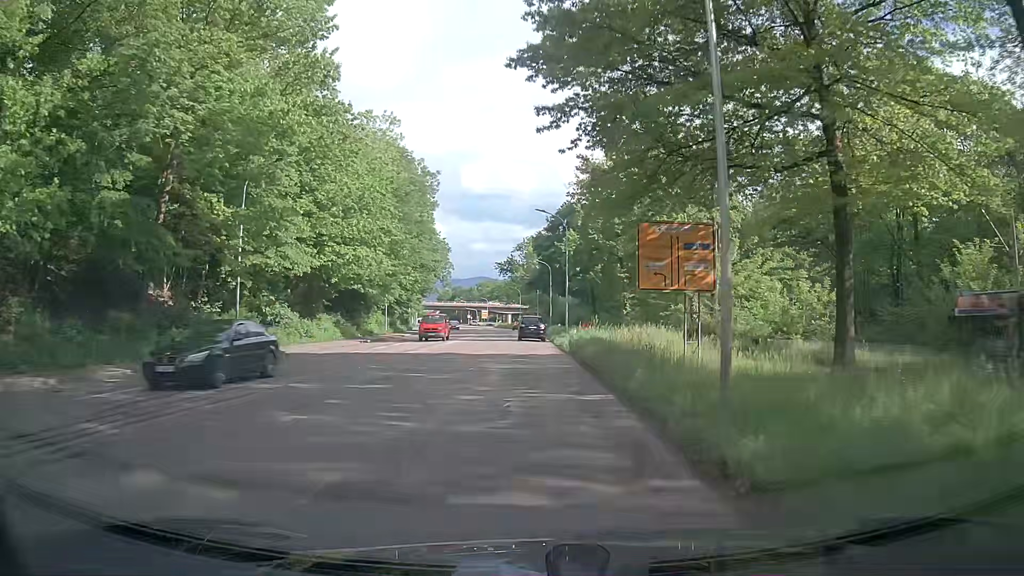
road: secondary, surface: asphalt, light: Day
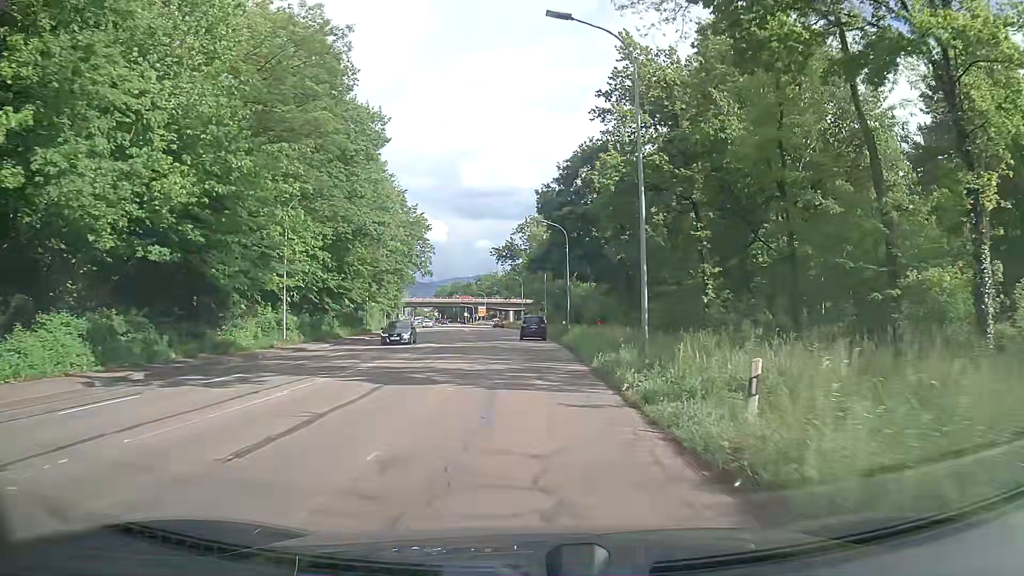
(+0.2, +31.3) m; +1°
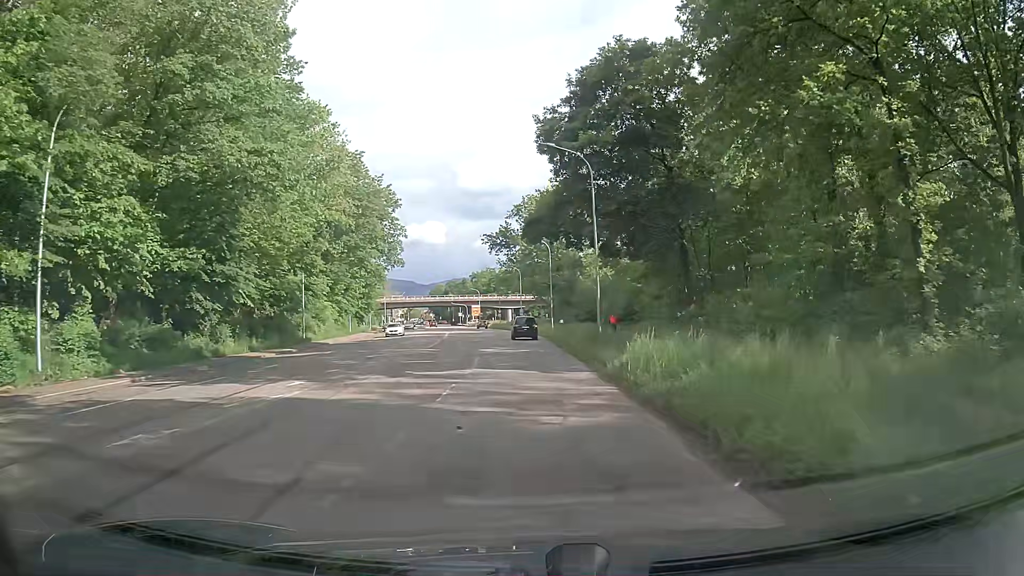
(-0.2, +23.1) m; -1°
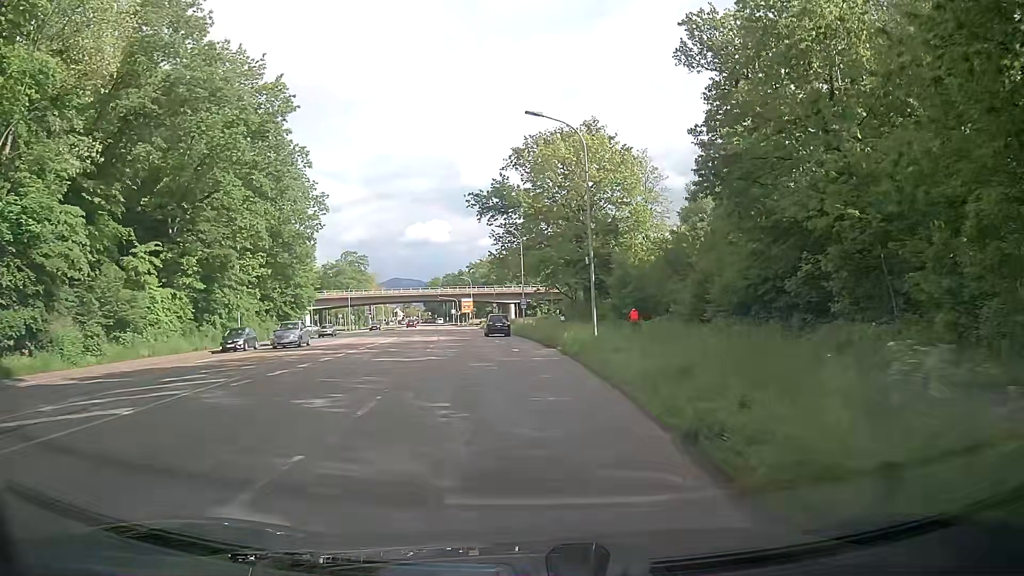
(+0.1, +38.0) m; 0°
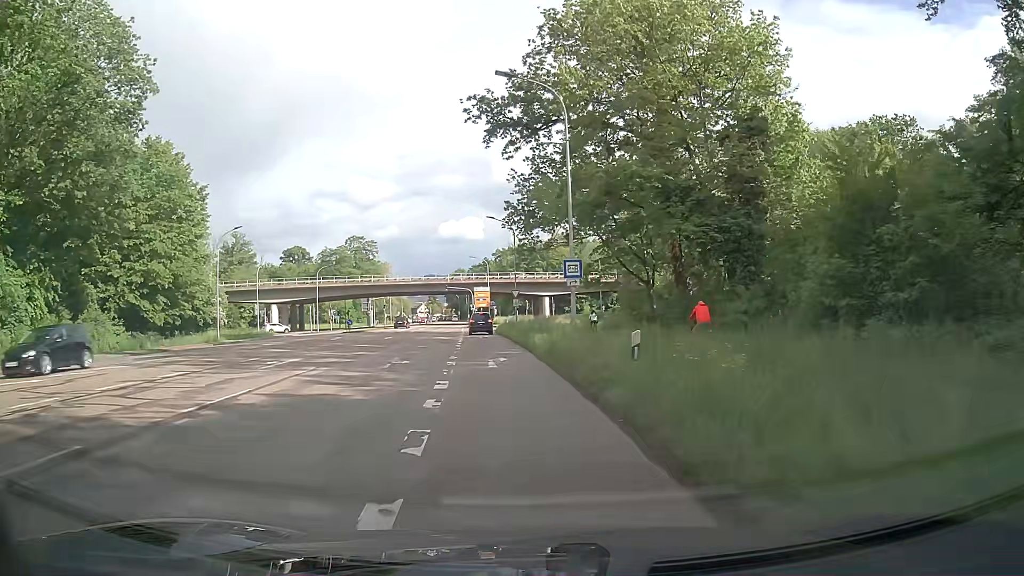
(-0.8, +36.6) m; -4°
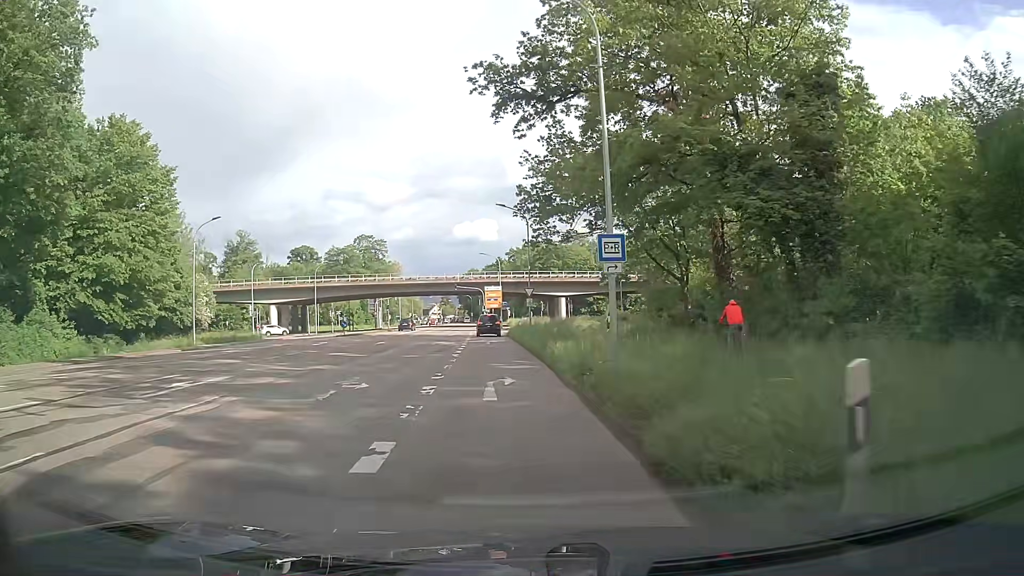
(0.0, +6.7) m; -1°
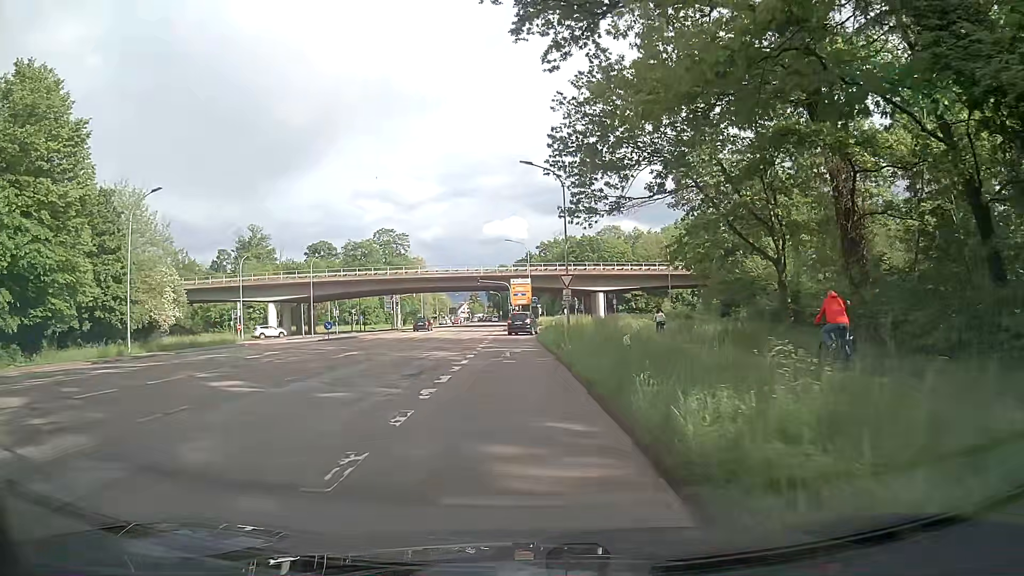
(-0.2, +12.7) m; -3°
